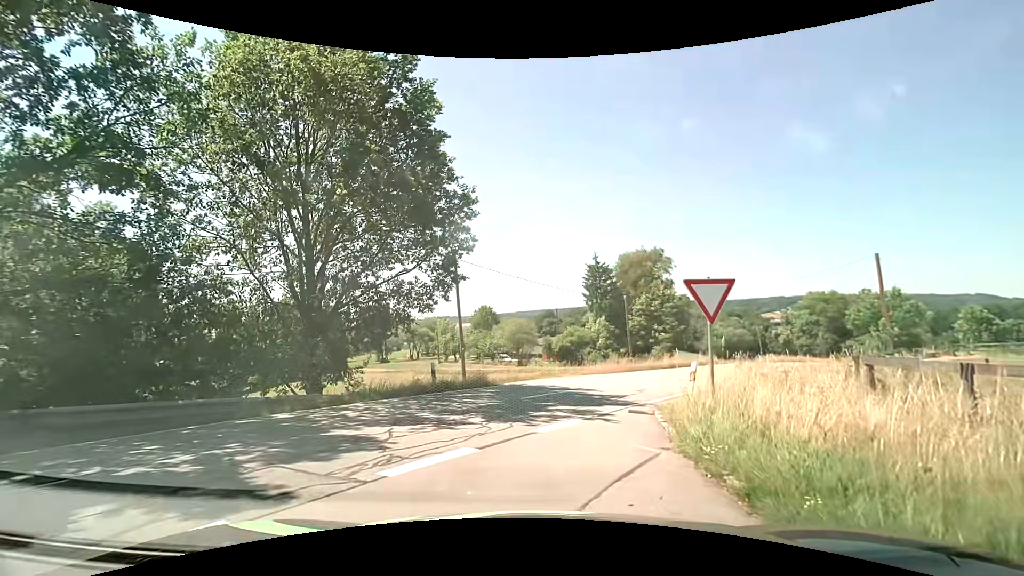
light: Day
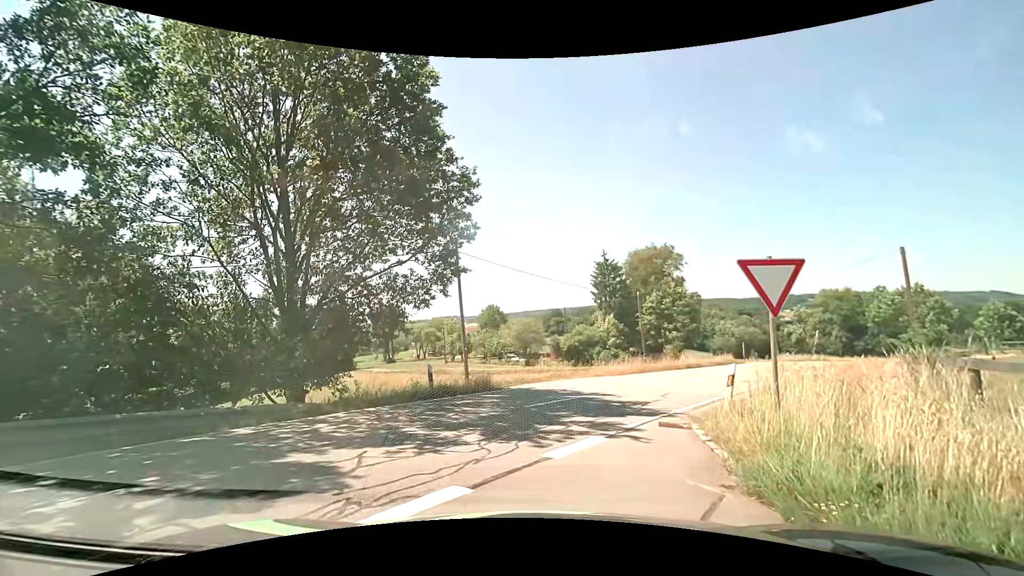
(-0.1, +1.7) m; -2°
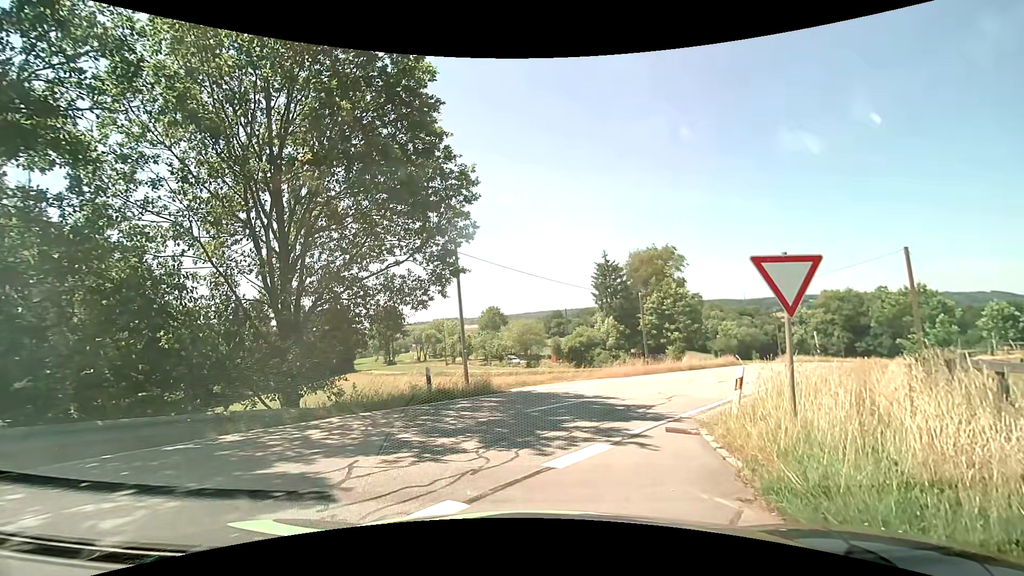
(0.0, +0.4) m; 0°
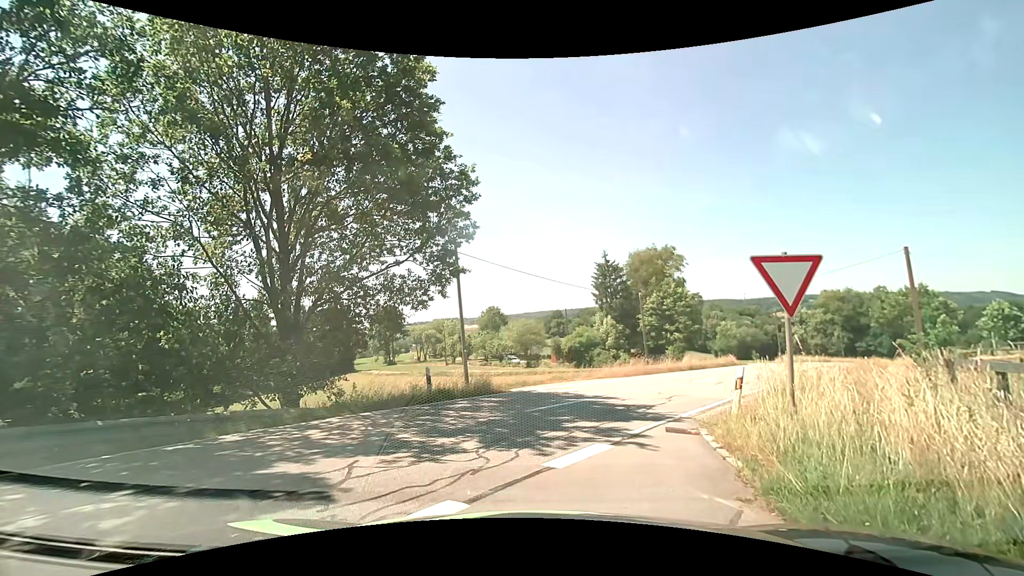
(0.0, 0.0) m; 0°
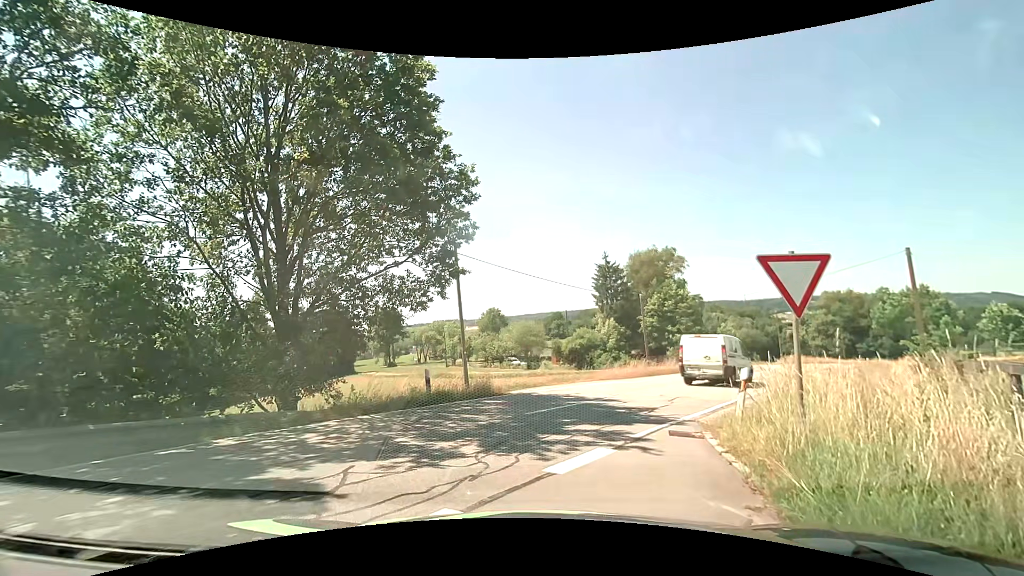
(0.0, +0.1) m; 0°
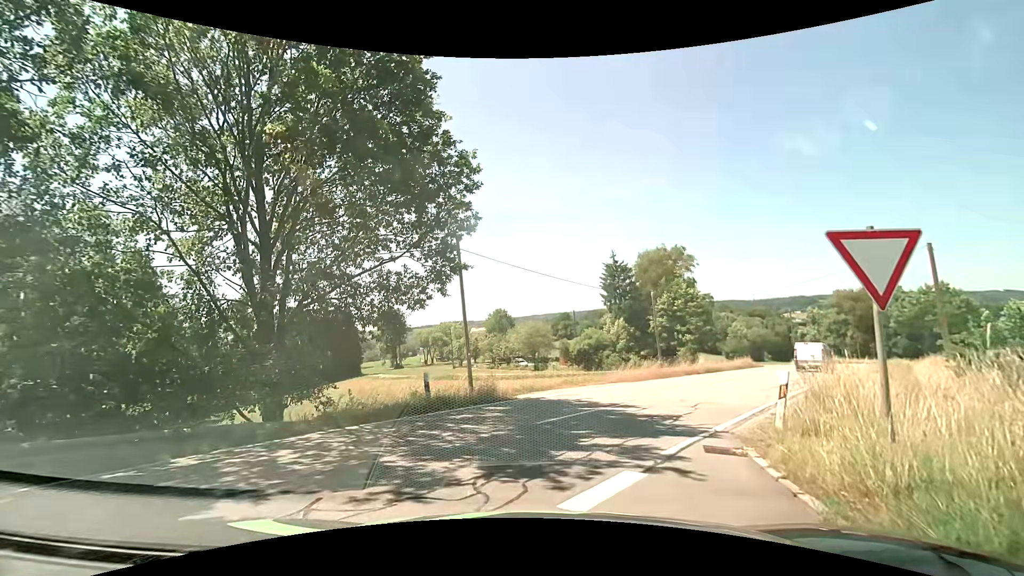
(0.0, +1.2) m; -3°
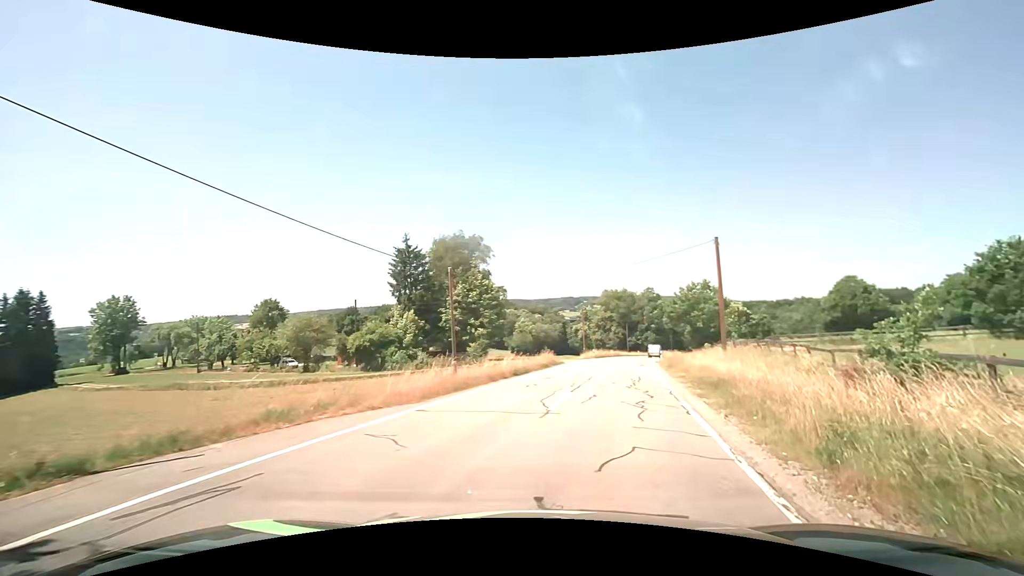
(+1.4, +10.3) m; +24°
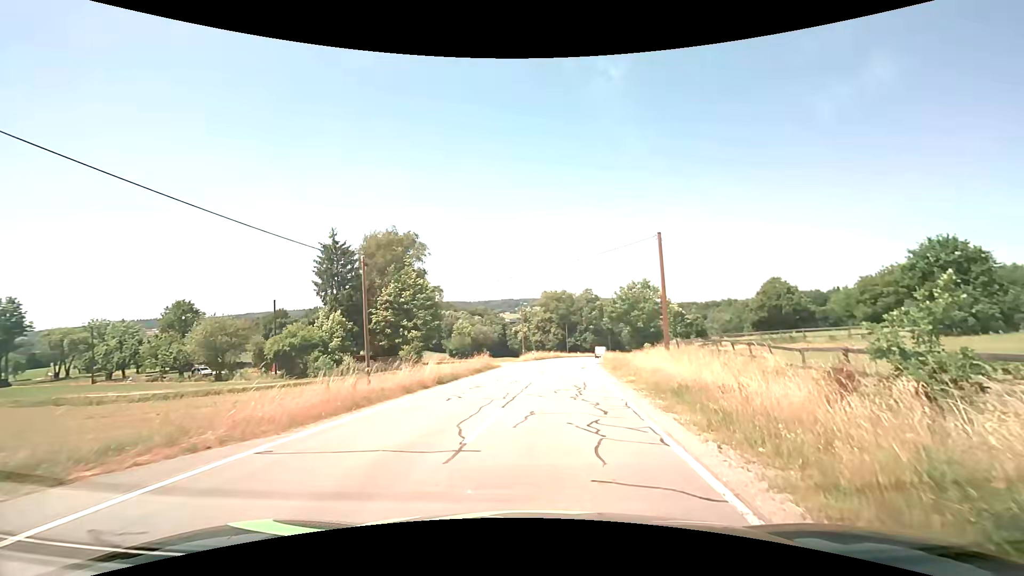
(+0.2, +3.5) m; +6°
(0, +10) (+1, +20) (+2, +30) (+4, +40) (+5, +50) (+6, +60) (+8, +70) (+10, +79) (+12, +89) (+15, +99) m
